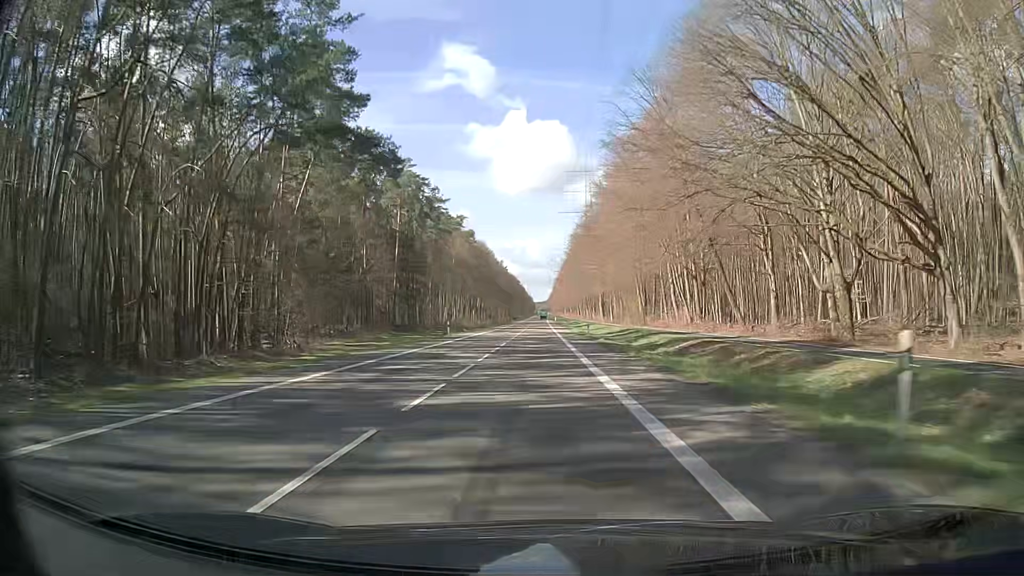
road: secondary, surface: asphalt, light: Day
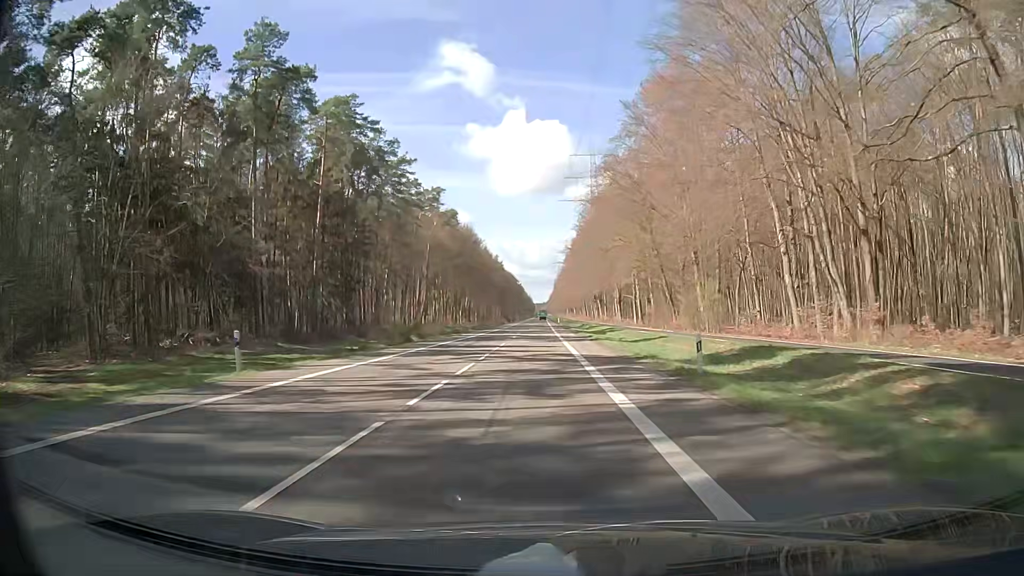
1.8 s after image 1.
(-0.1, +41.0) m; 0°
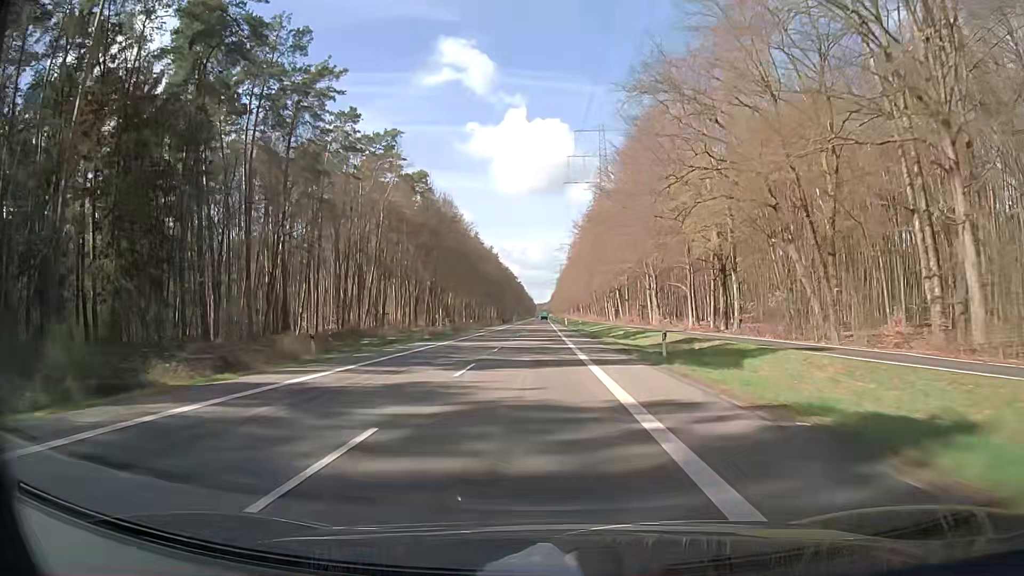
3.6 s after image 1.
(-0.1, +44.0) m; 0°
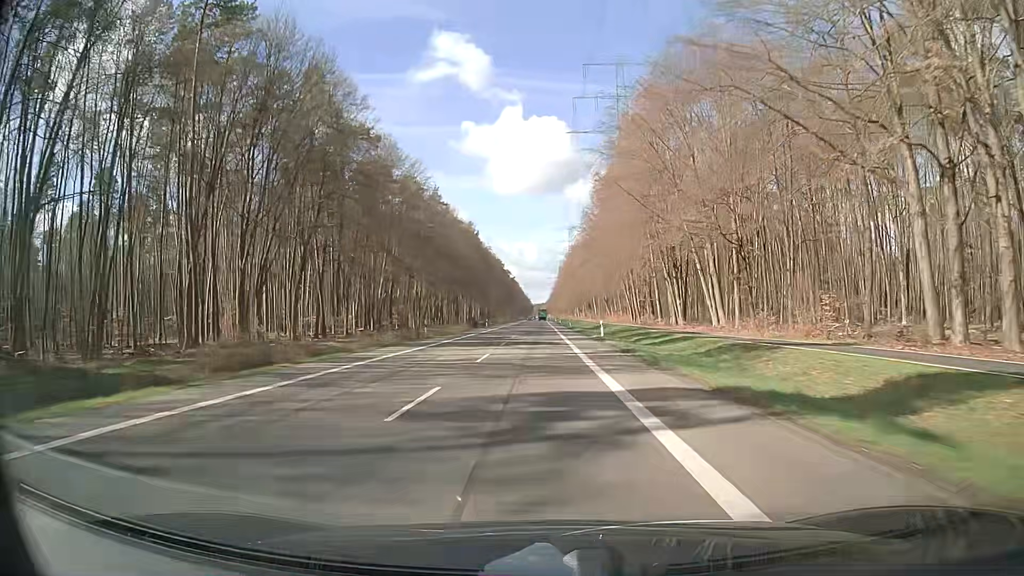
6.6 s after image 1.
(+0.2, +78.2) m; 0°
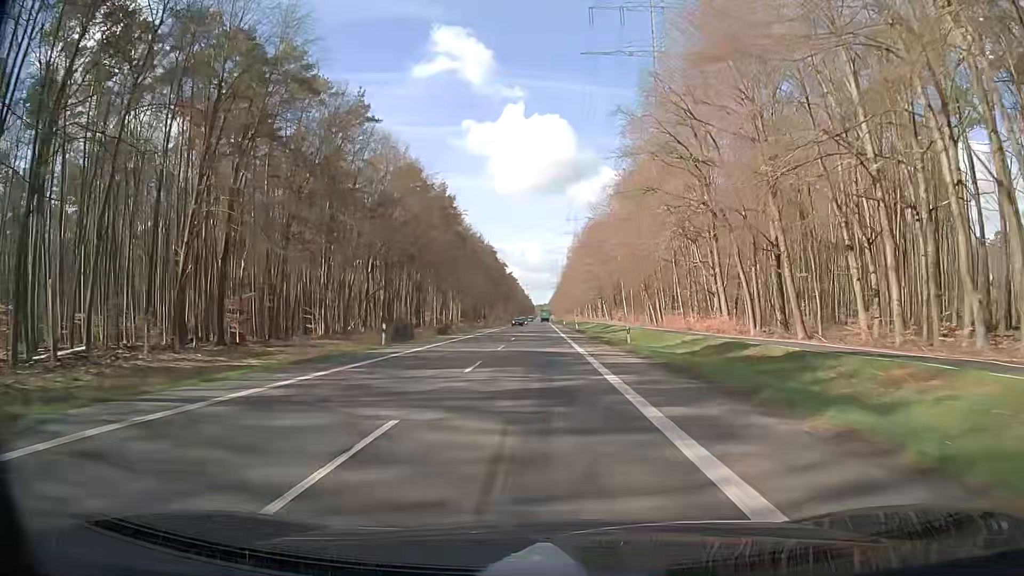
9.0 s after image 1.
(-0.2, +63.2) m; 0°
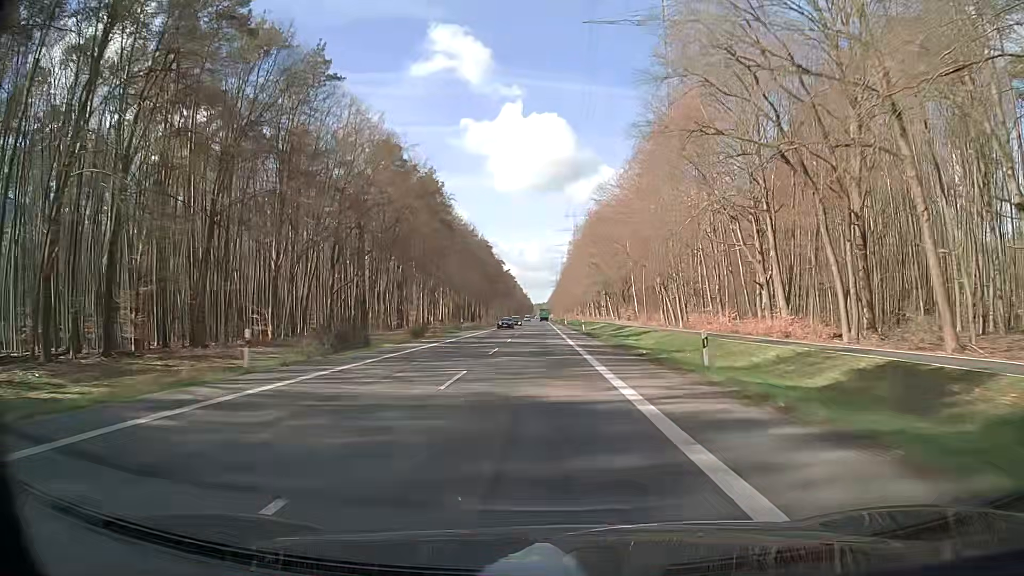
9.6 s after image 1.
(0.0, +15.7) m; 0°
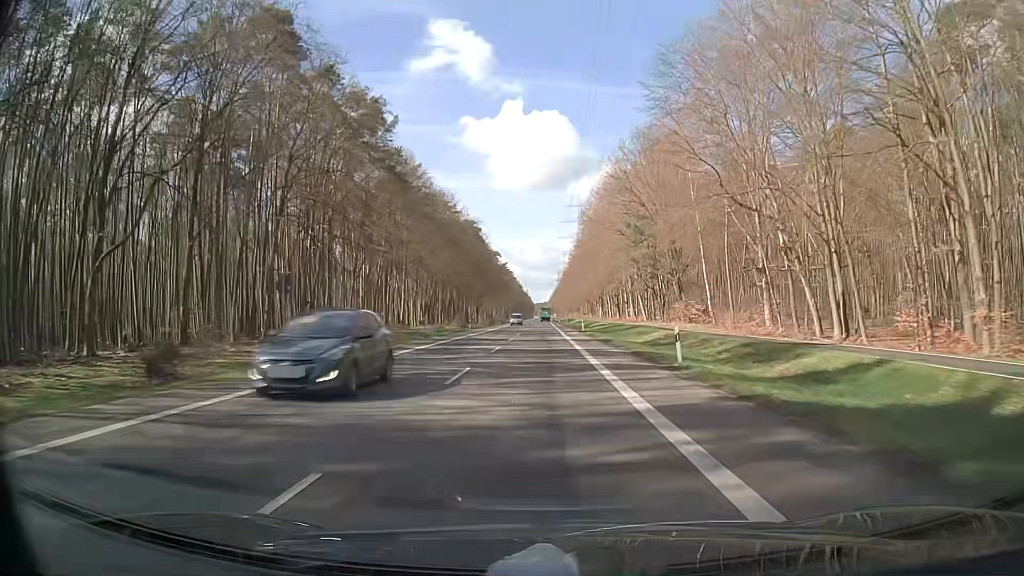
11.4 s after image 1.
(+0.1, +46.3) m; 0°
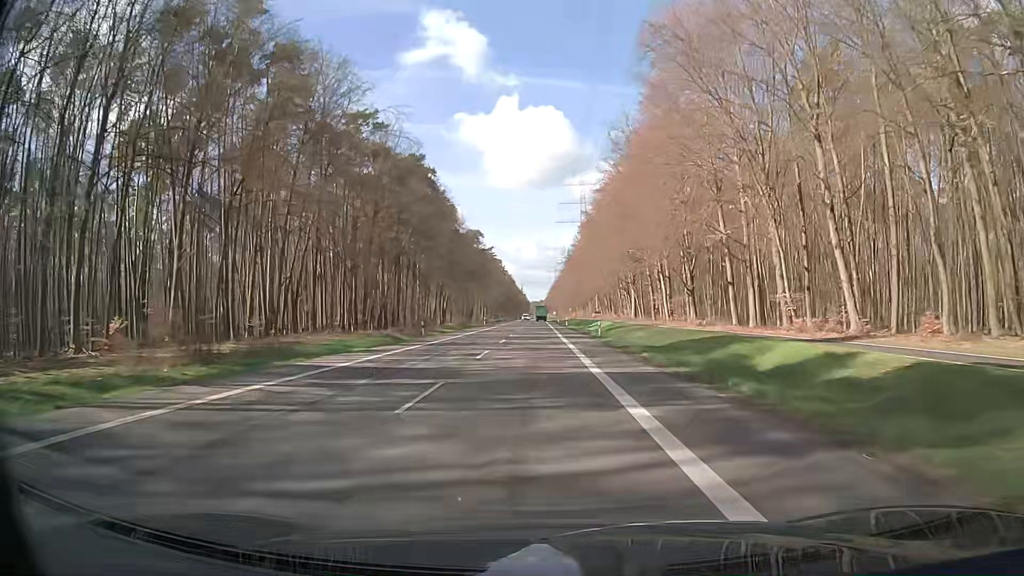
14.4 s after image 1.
(+0.4, +74.7) m; +1°
(0, +10) (0, +20) (0, +30) (0, +40) (0, +50) (0, +60) (-1, +70) (-1, +80) (-1, +90) (-1, +100) m
